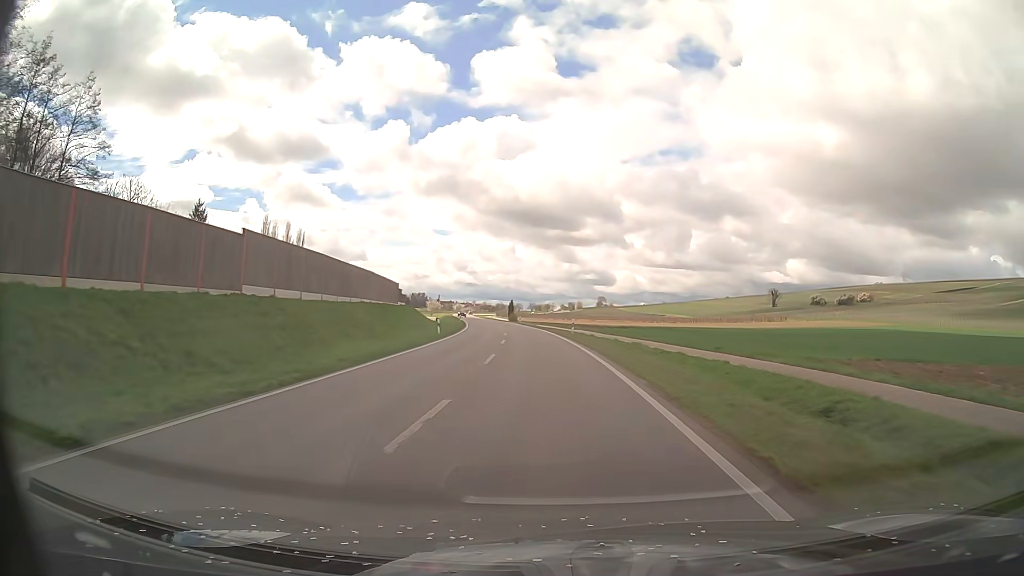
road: primary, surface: asphalt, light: Day
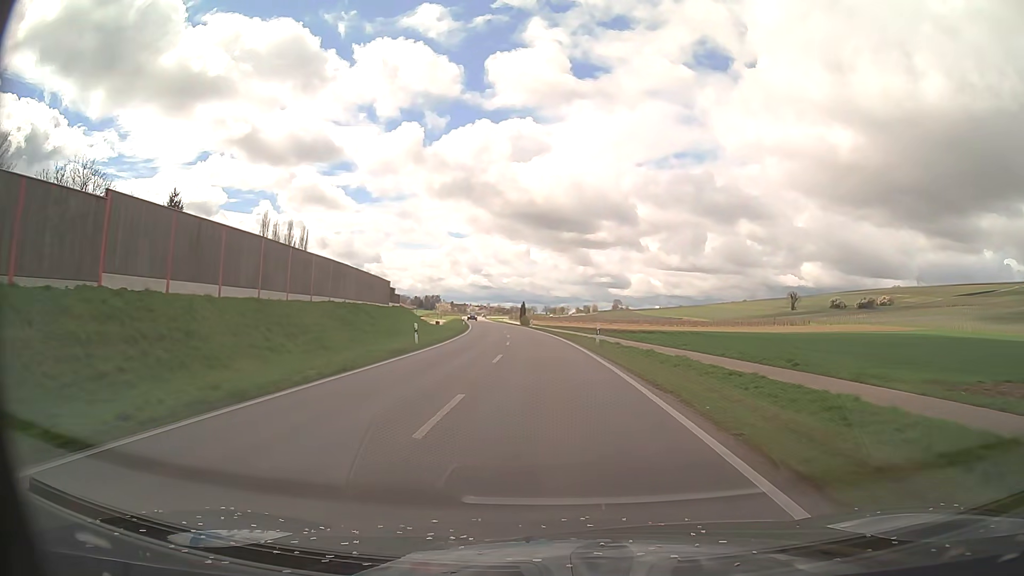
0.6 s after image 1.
(-0.1, +10.5) m; -1°
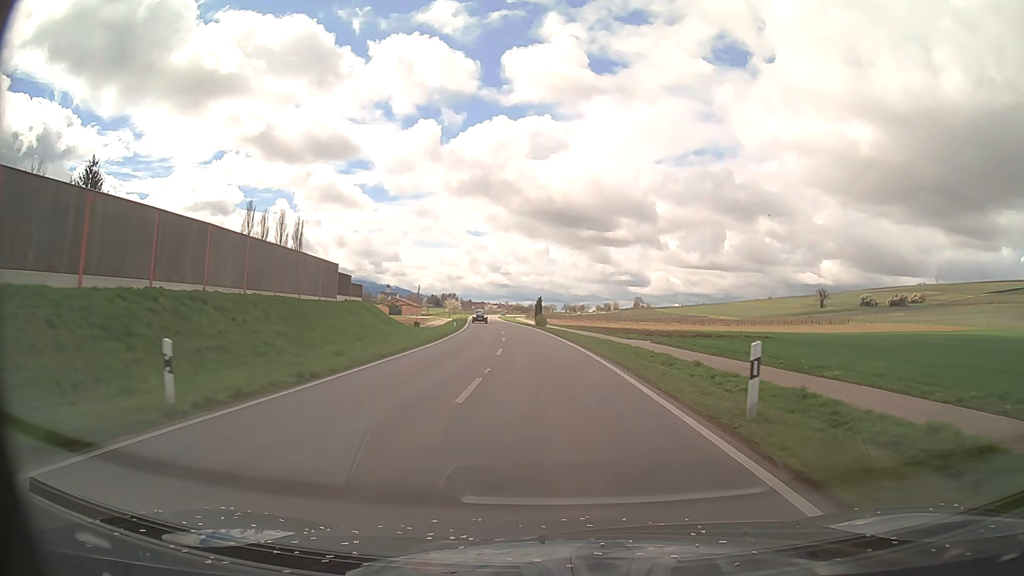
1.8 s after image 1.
(-0.3, +21.1) m; -1°
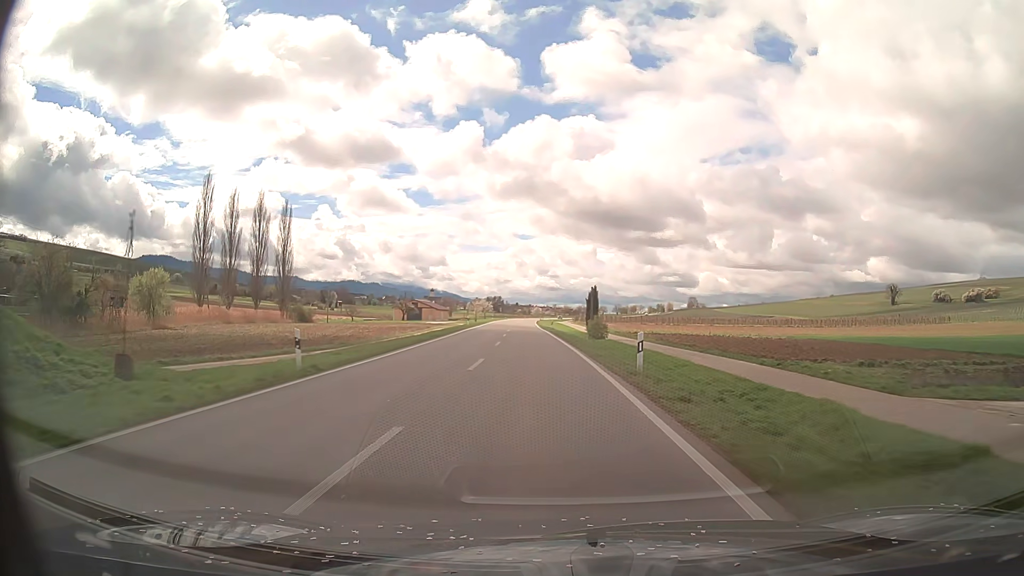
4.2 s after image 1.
(-1.3, +42.3) m; -4°
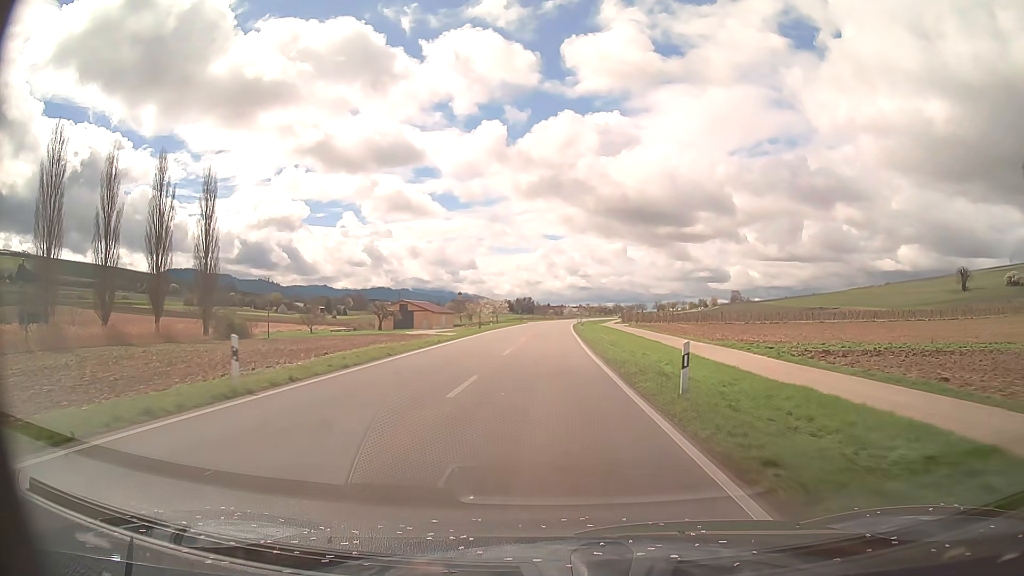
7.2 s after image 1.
(-1.8, +52.9) m; -3°
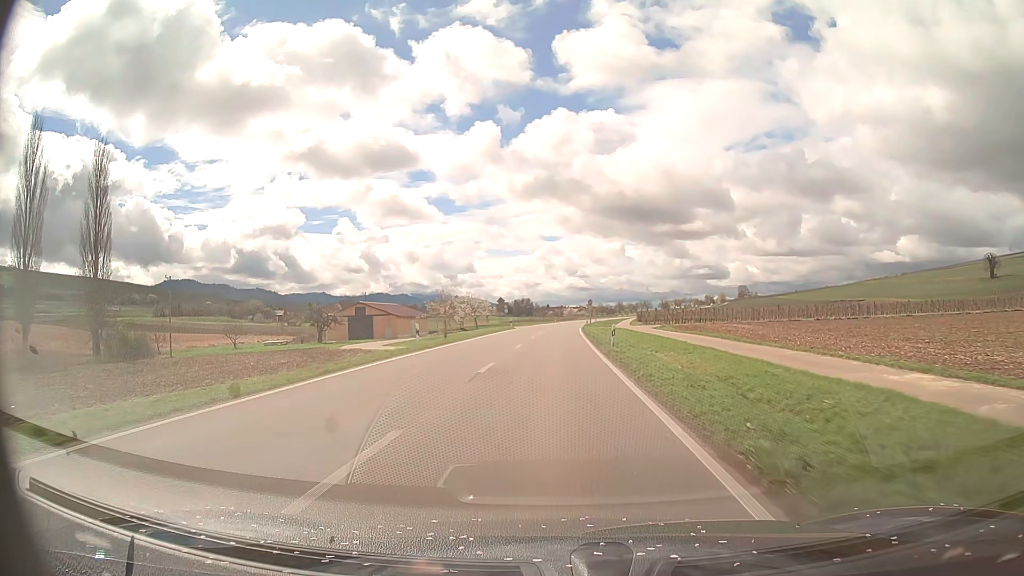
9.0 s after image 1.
(0.0, +31.8) m; 0°
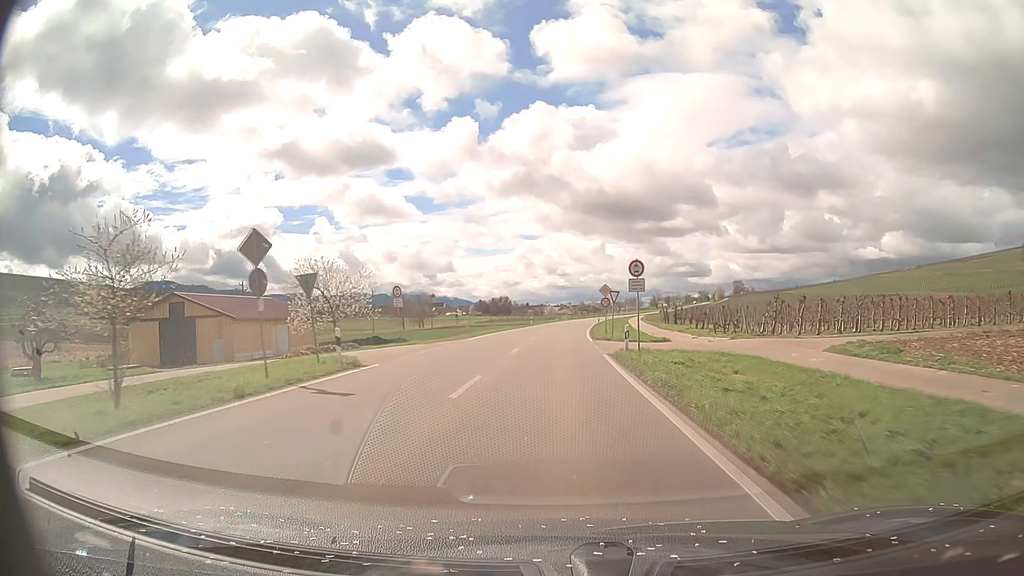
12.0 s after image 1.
(+0.5, +52.8) m; +2°
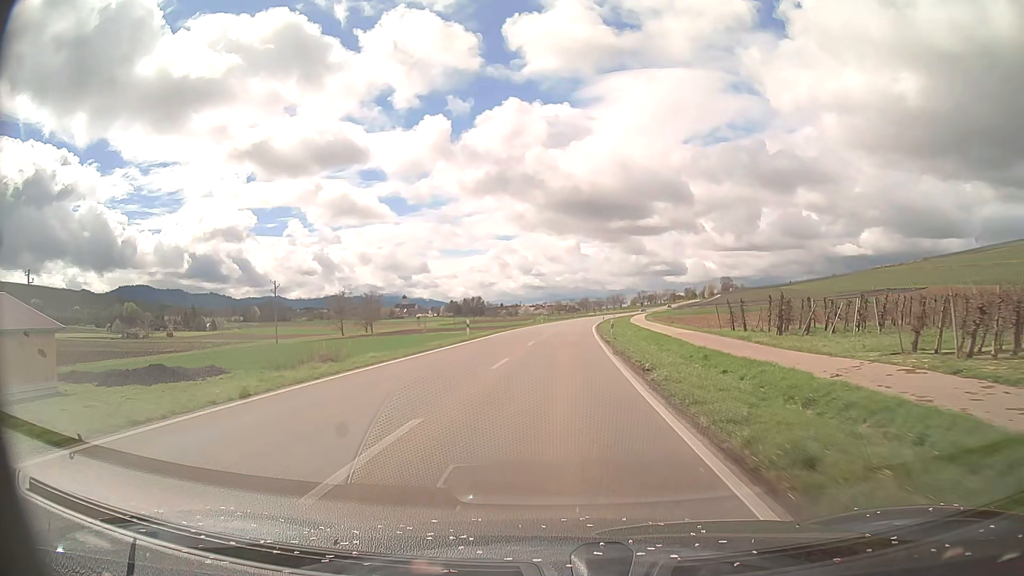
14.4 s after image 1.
(+0.6, +42.2) m; +2°
(0, +10) (0, +20) (0, +30) (+1, +40) (+1, +50) (+2, +60) (+3, +70) (+3, +80) (+4, +90) (+5, +100) m
